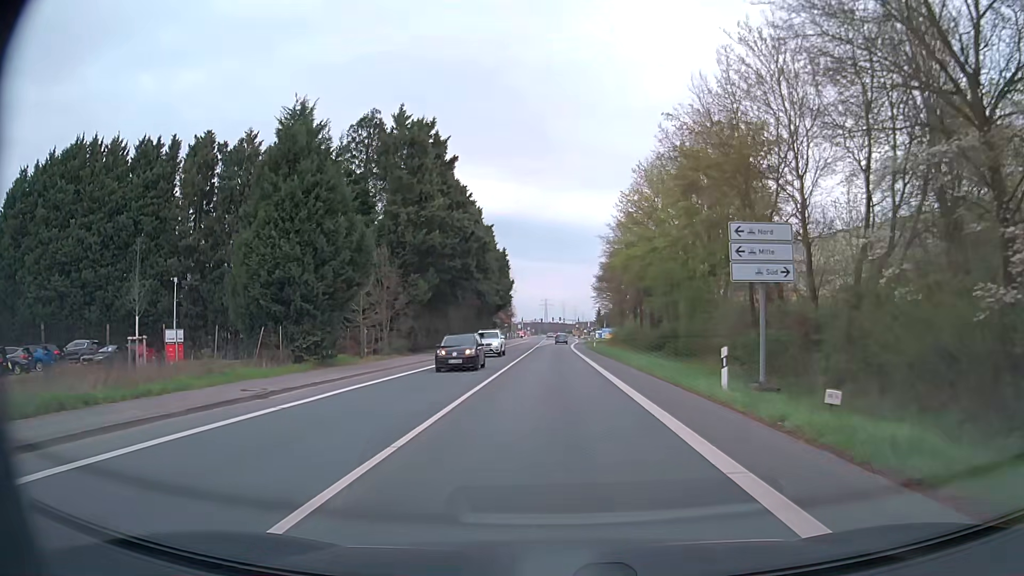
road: secondary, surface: asphalt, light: Day
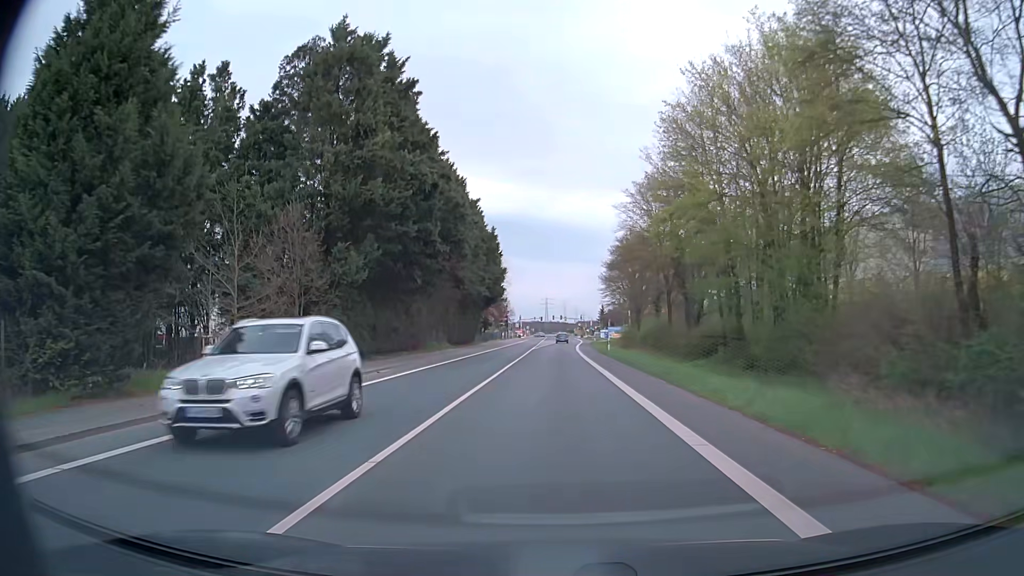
(0.0, +15.7) m; 0°
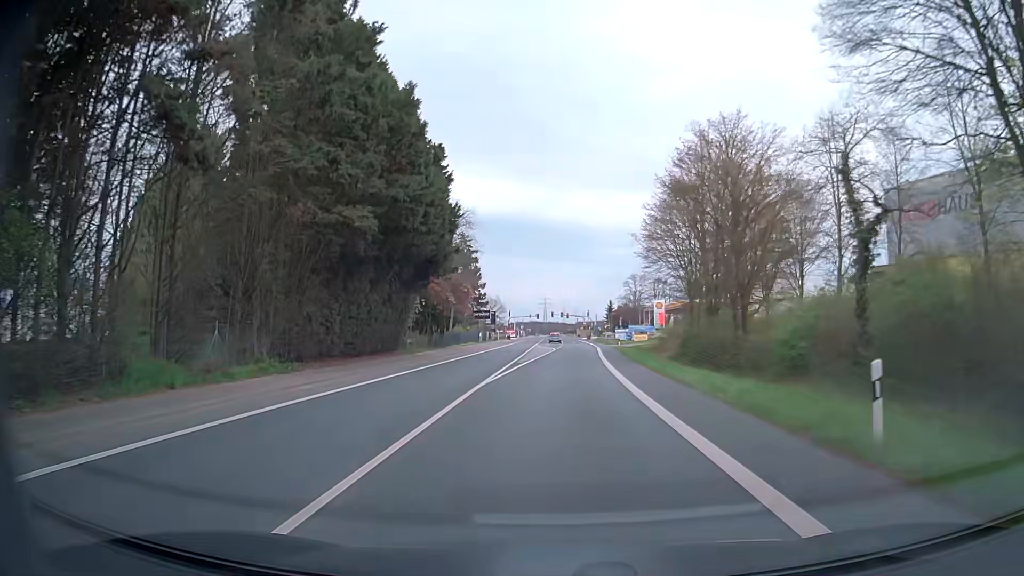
(-0.1, +39.6) m; 0°
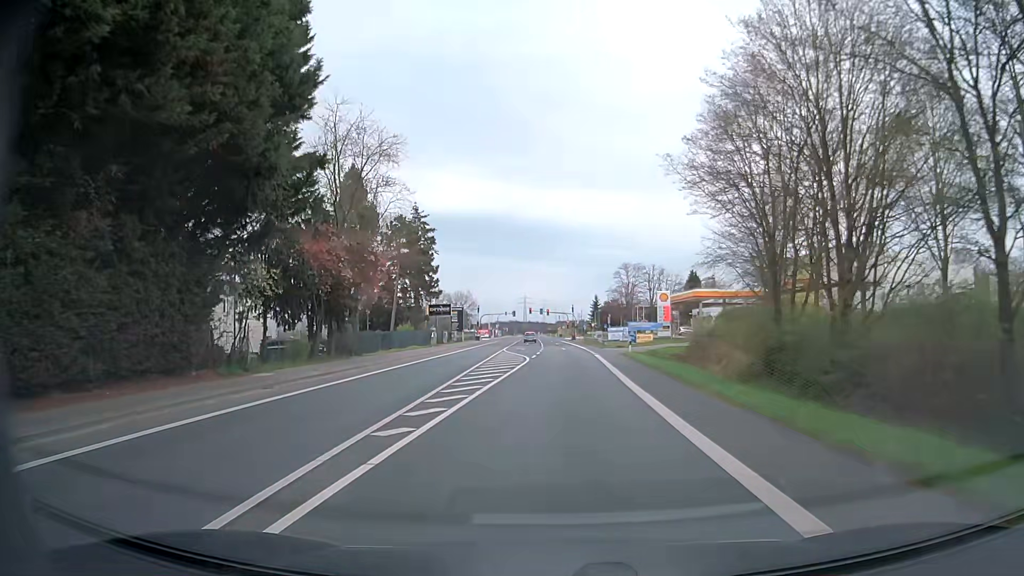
(+0.3, +23.2) m; +2°
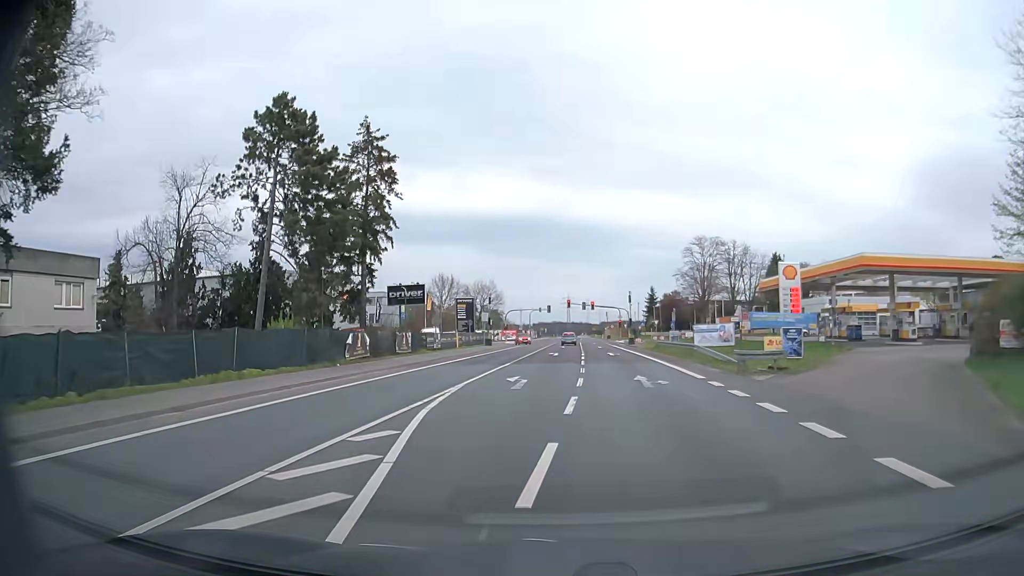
(-0.3, +37.7) m; -3°
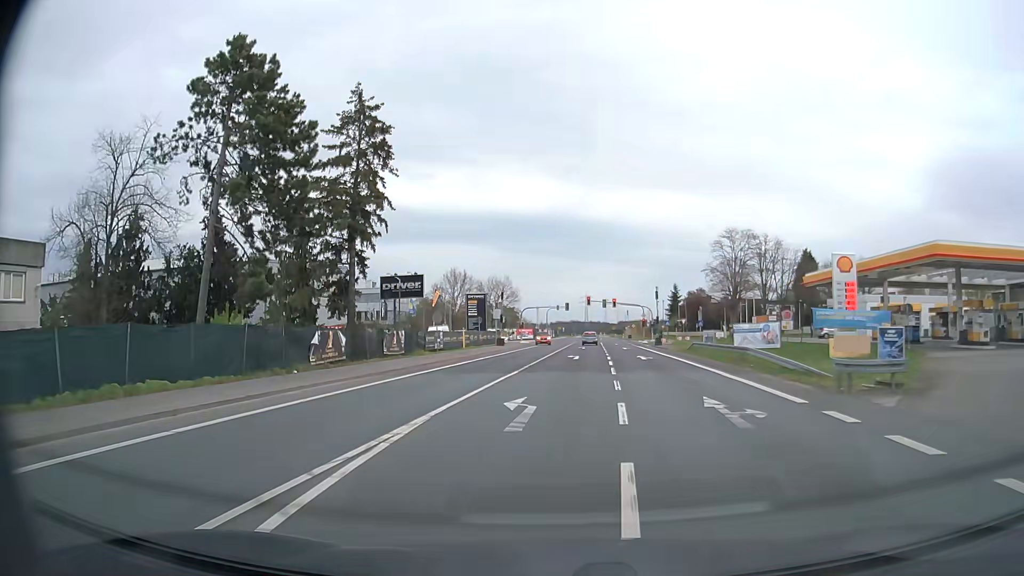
(-0.1, +7.3) m; -2°
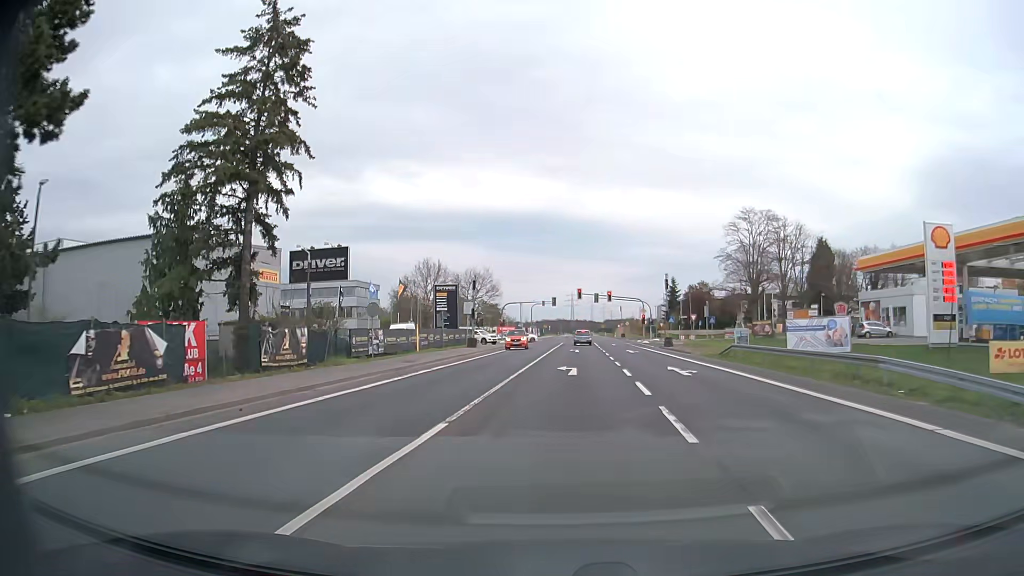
(+0.1, +13.9) m; +2°
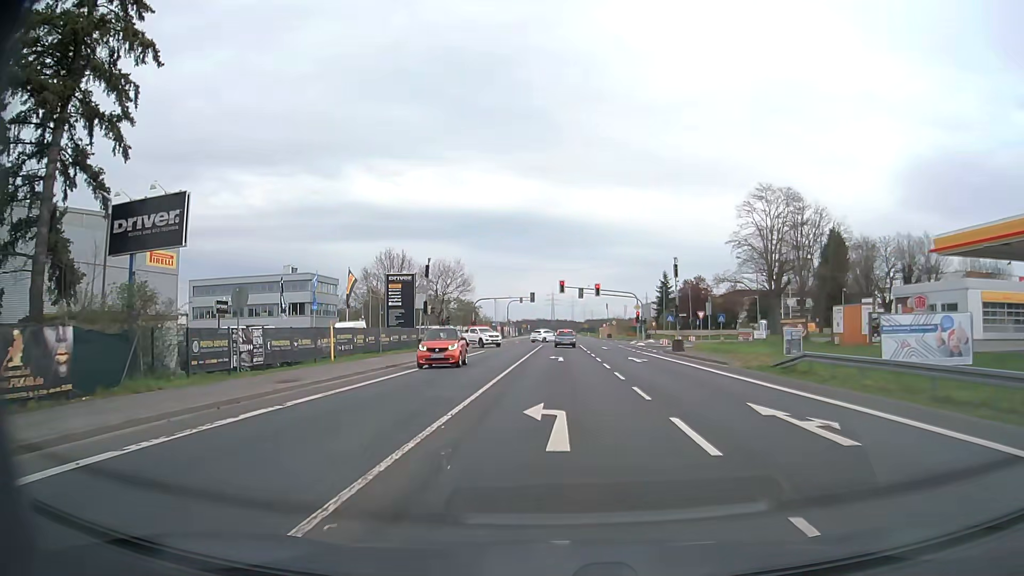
(+0.2, +12.8) m; +1°
(0, +10) (0, +20) (0, +30) (0, +40) (0, +50) (+1, +60) (0, +70) (-4, +79) (-13, +83) (-23, +82) m
